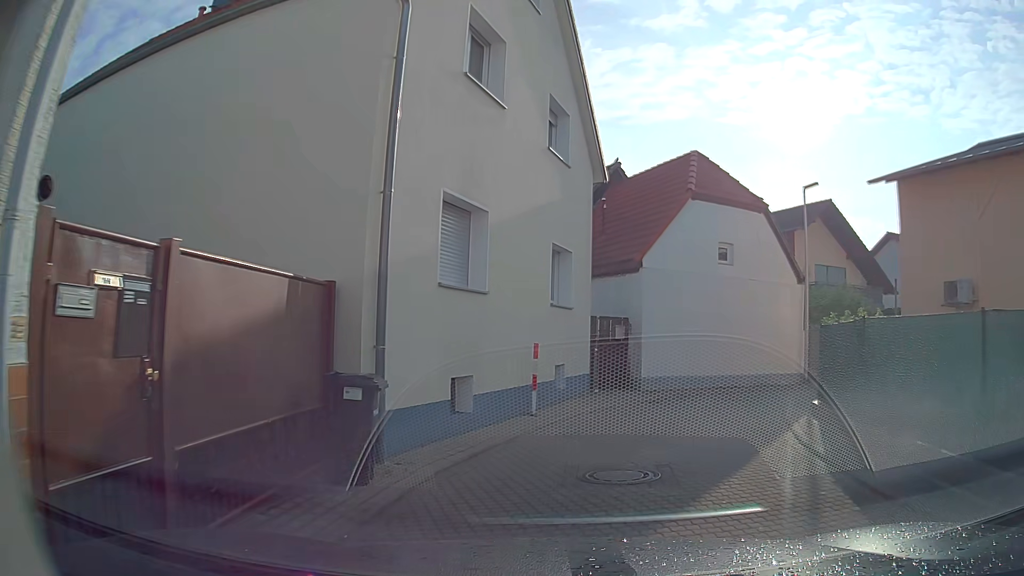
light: Day
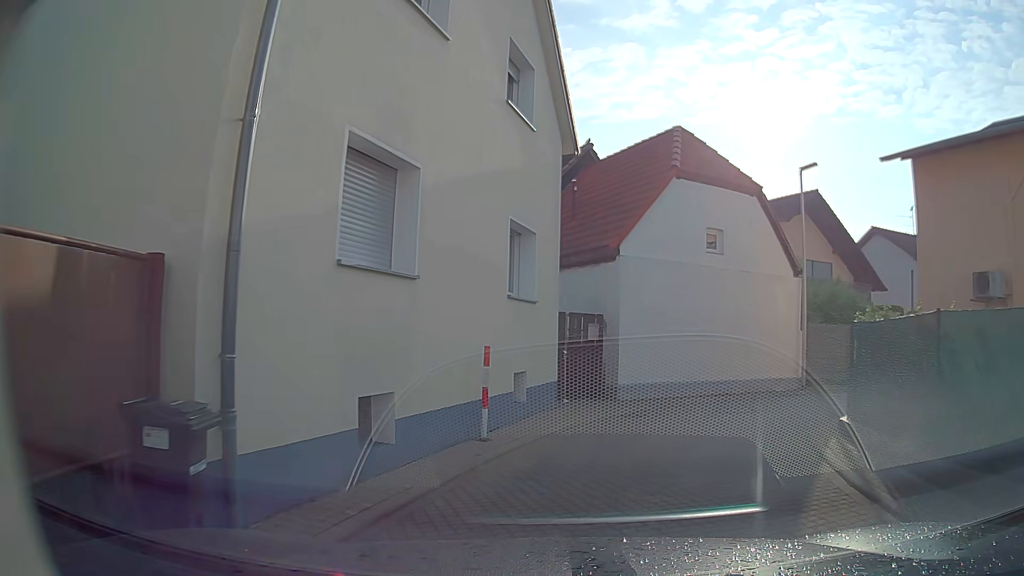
(0.0, +2.5) m; +1°
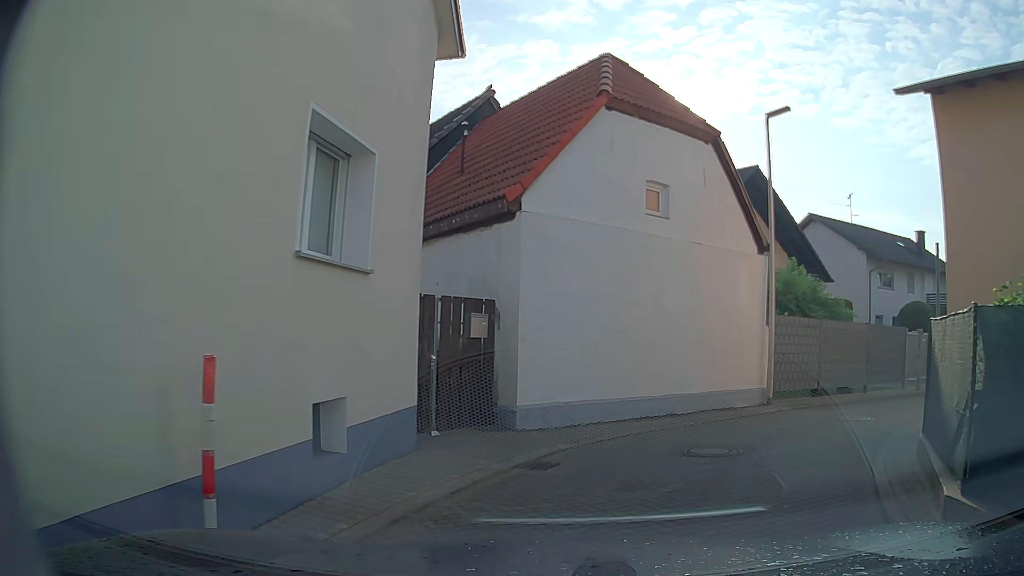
(+0.3, +4.8) m; +8°
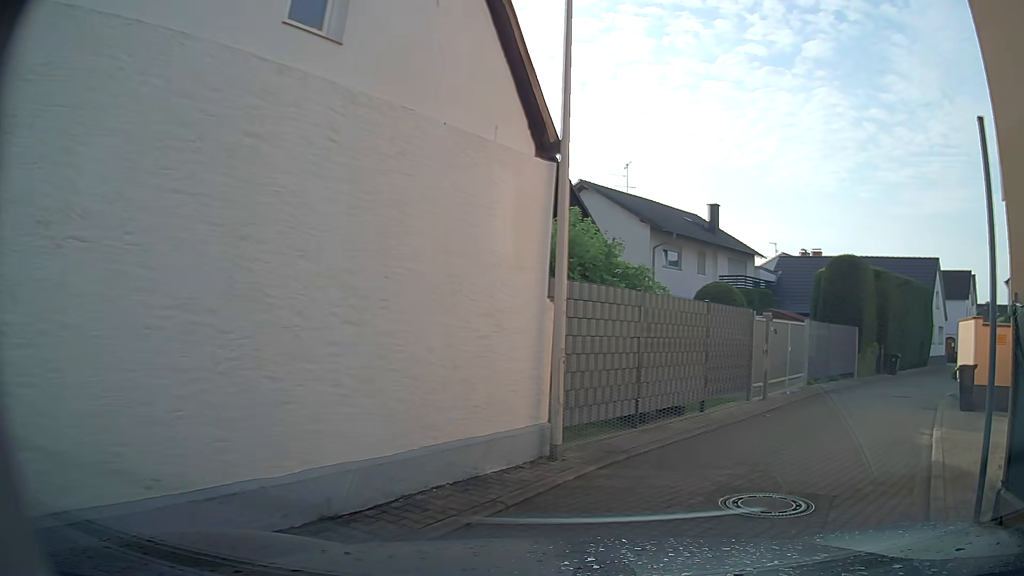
(+1.3, +7.0) m; +20°
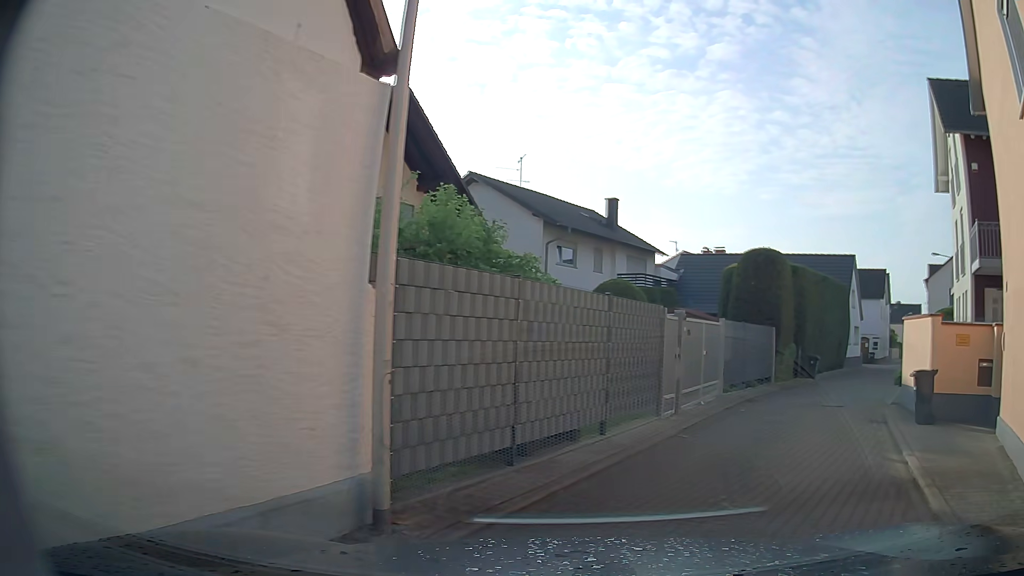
(+0.2, +2.5) m; +10°
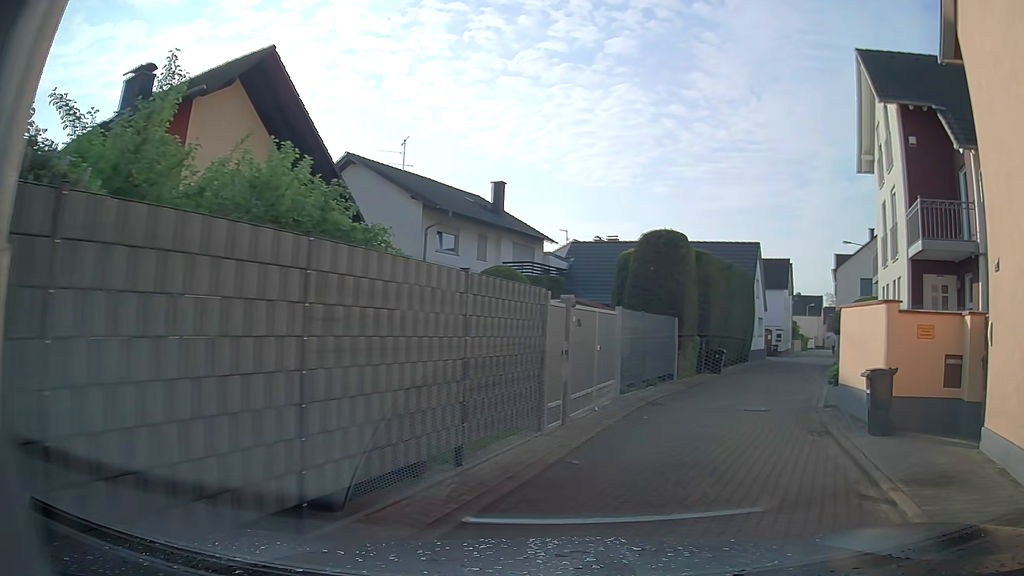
(+0.3, +2.5) m; +10°
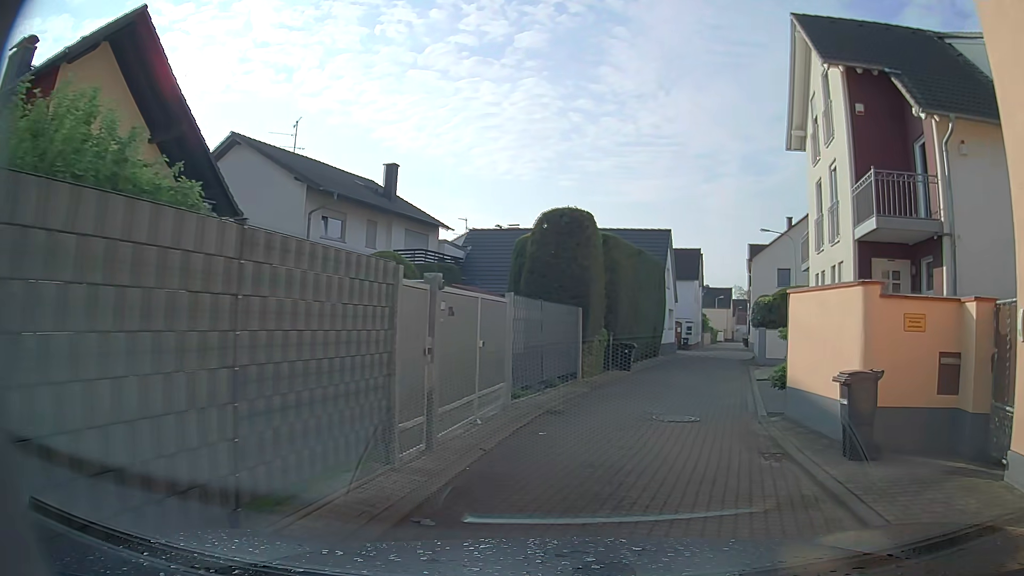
(+0.2, +2.6) m; +11°
